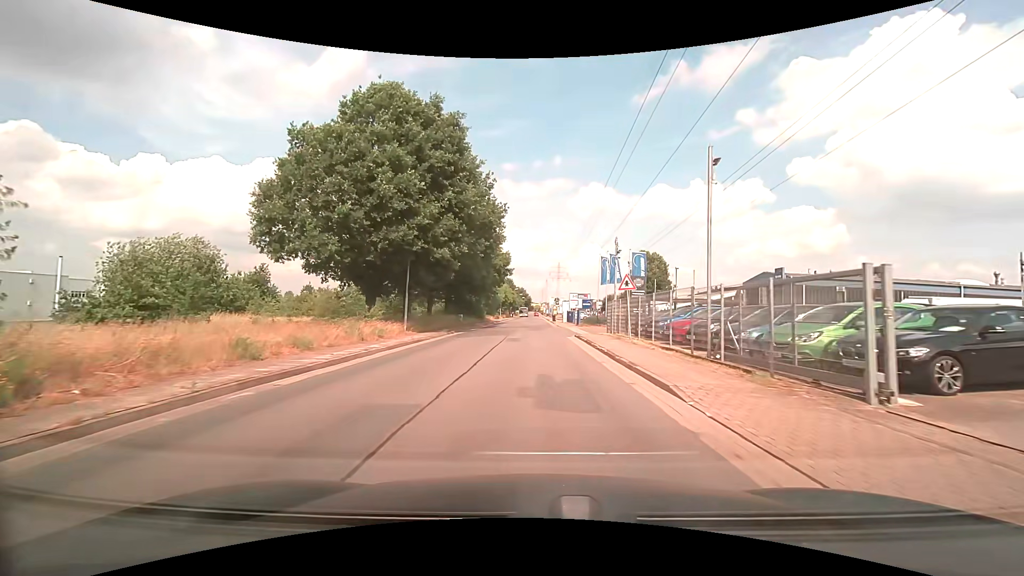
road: residential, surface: asphalt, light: Day
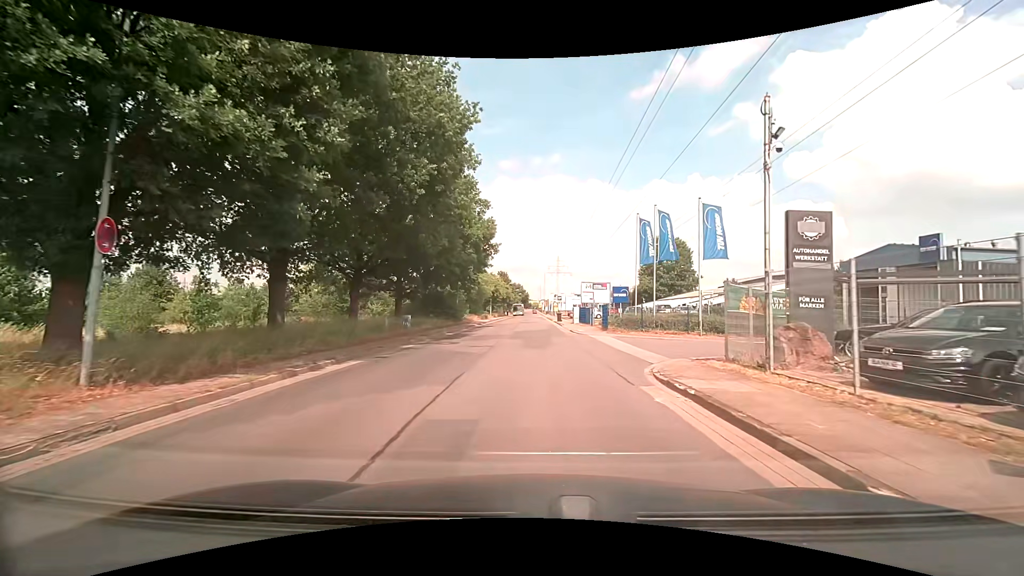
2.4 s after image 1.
(+0.1, +19.4) m; 0°
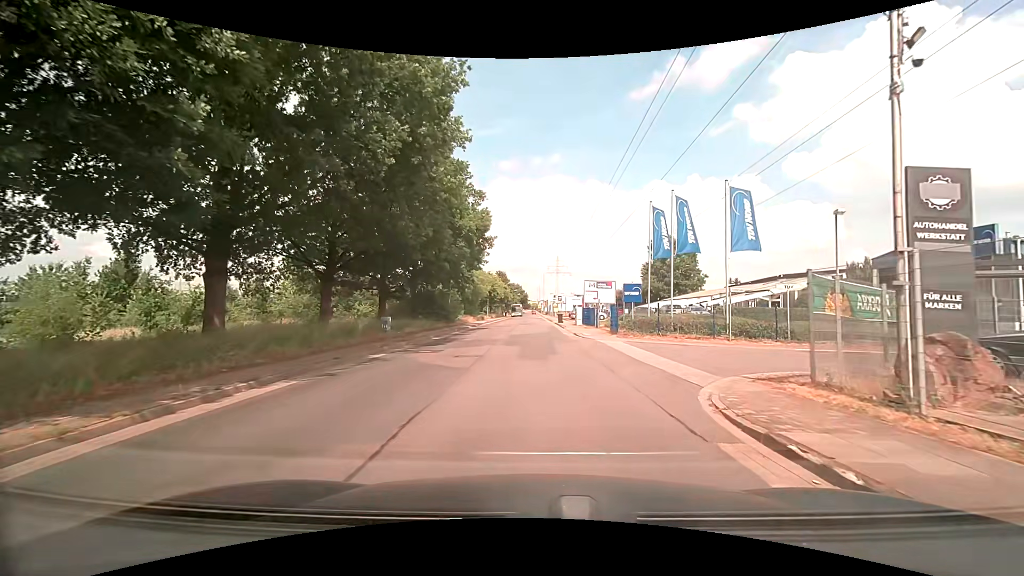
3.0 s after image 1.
(0.0, +3.7) m; +1°
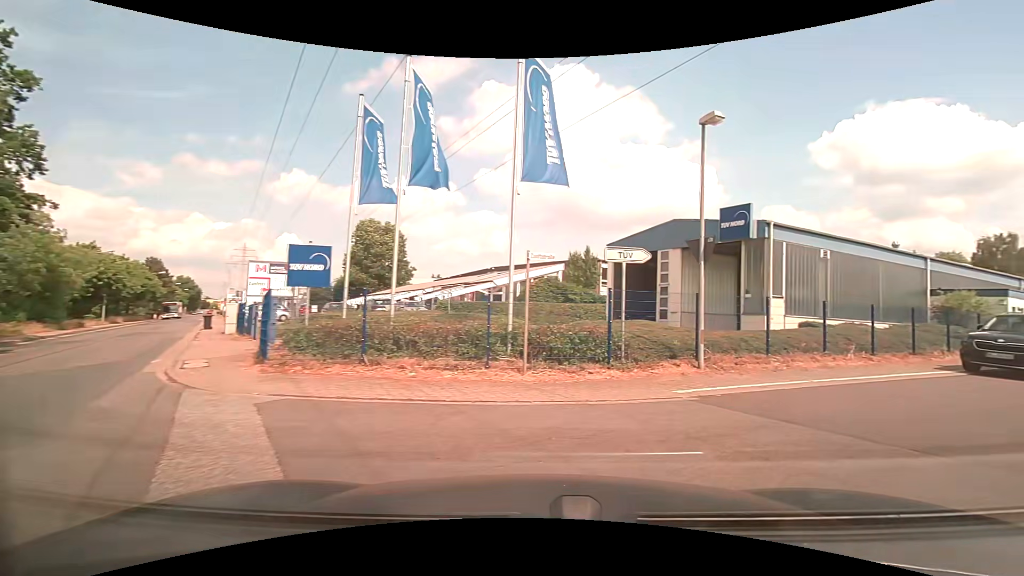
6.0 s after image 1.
(+1.9, +13.9) m; +30°
